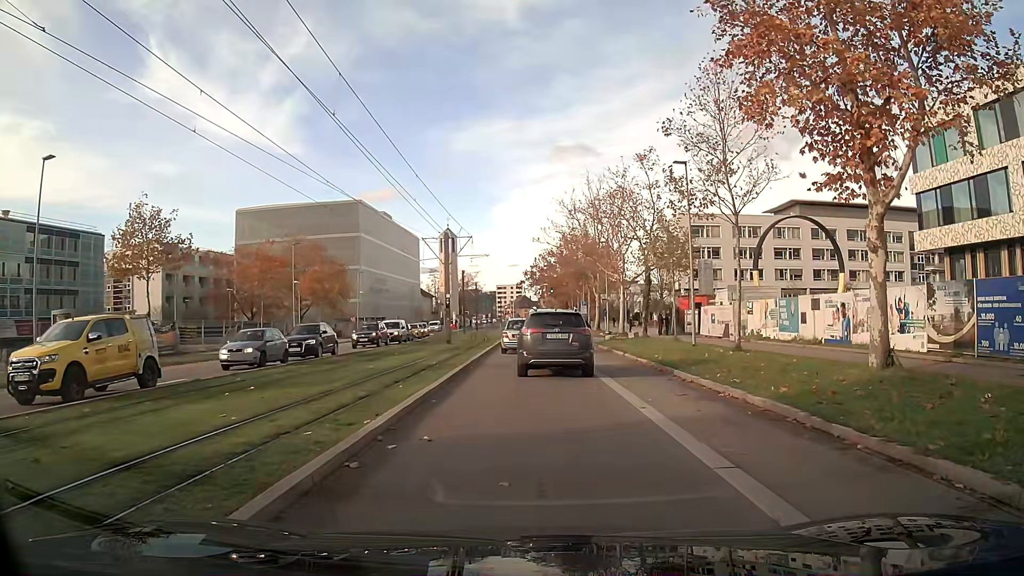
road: secondary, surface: asphalt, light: Day
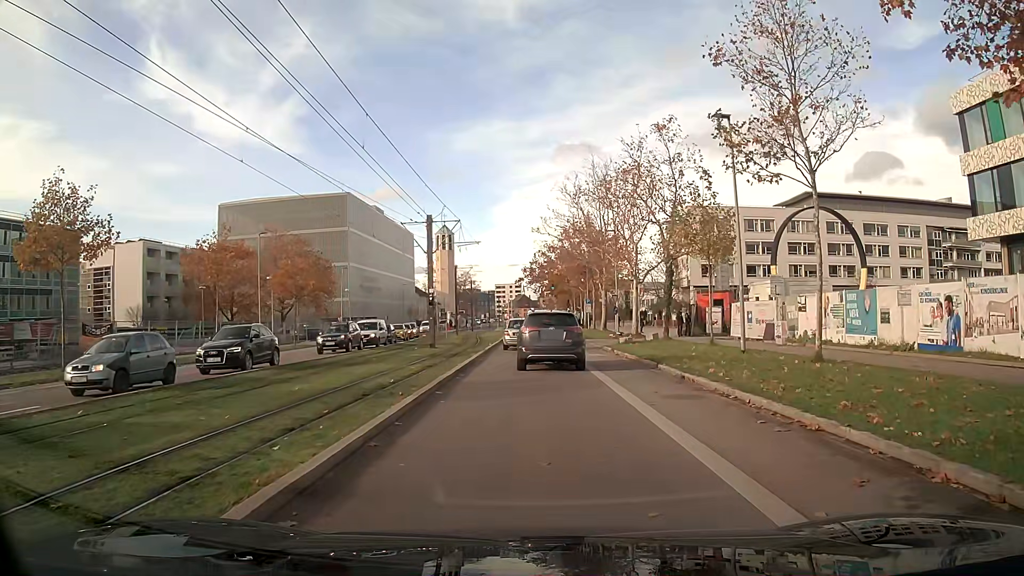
(0.0, +7.1) m; 0°
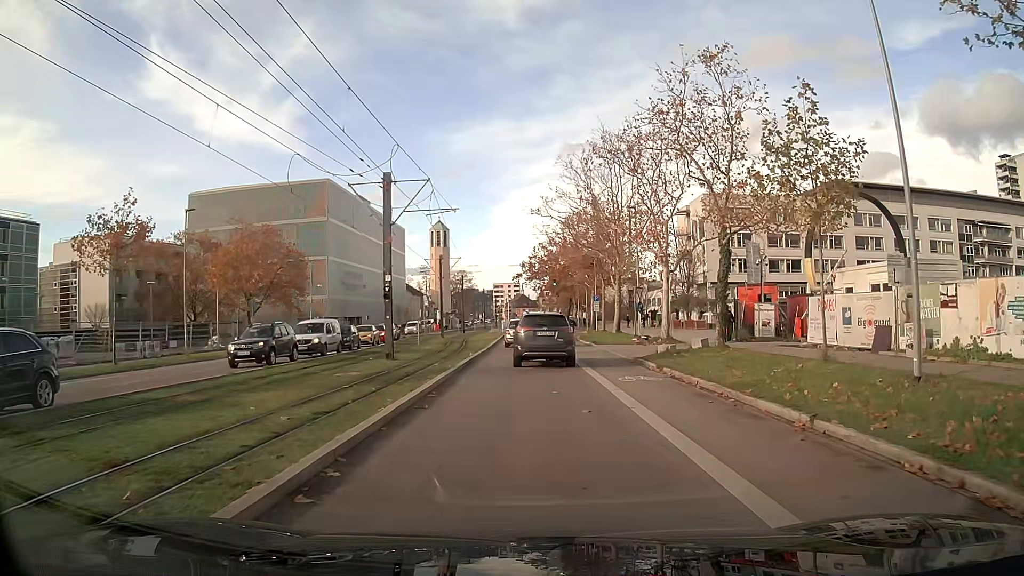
(0.0, +11.1) m; 0°
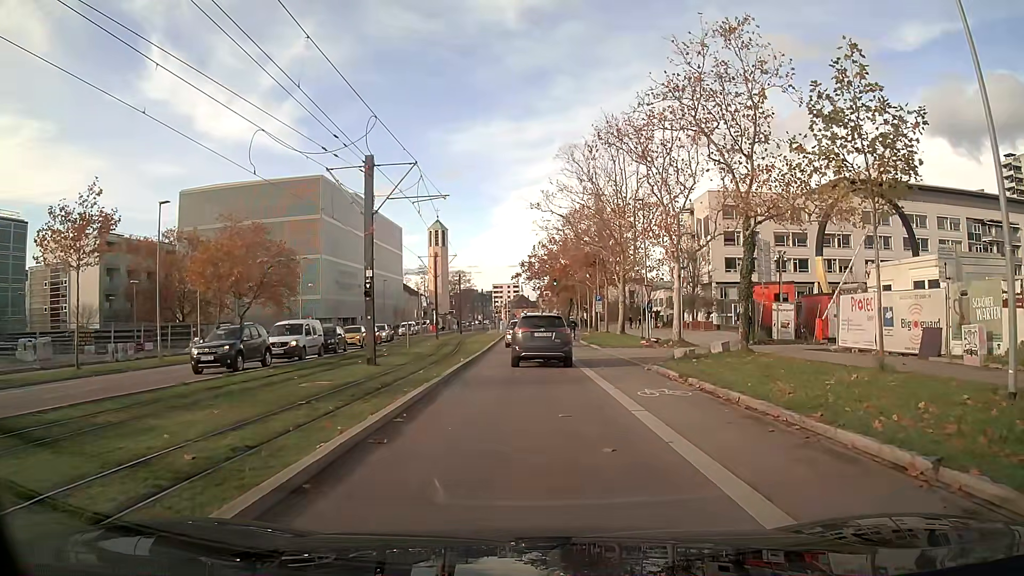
(0.0, +3.0) m; 0°
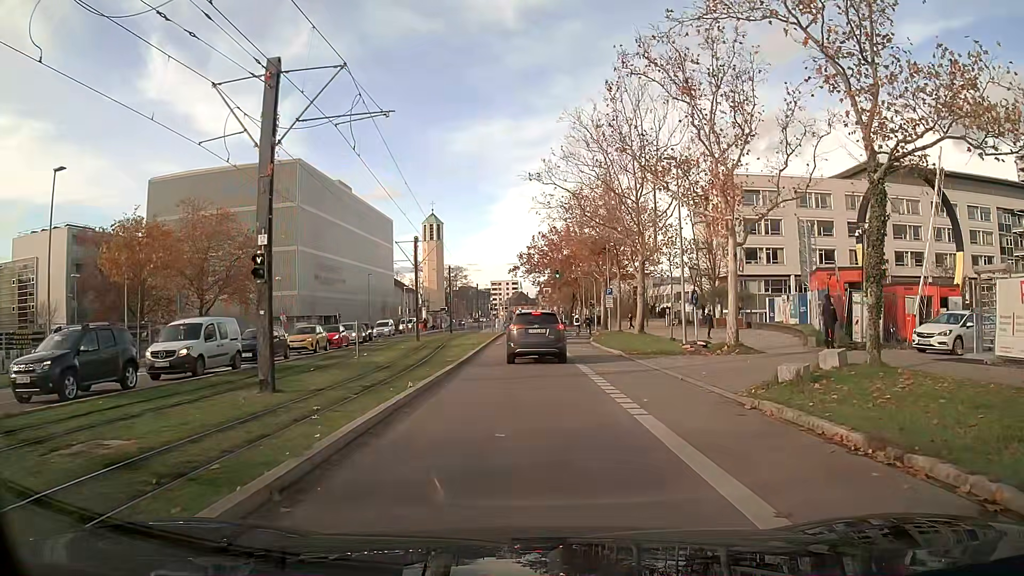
(0.0, +9.4) m; 0°
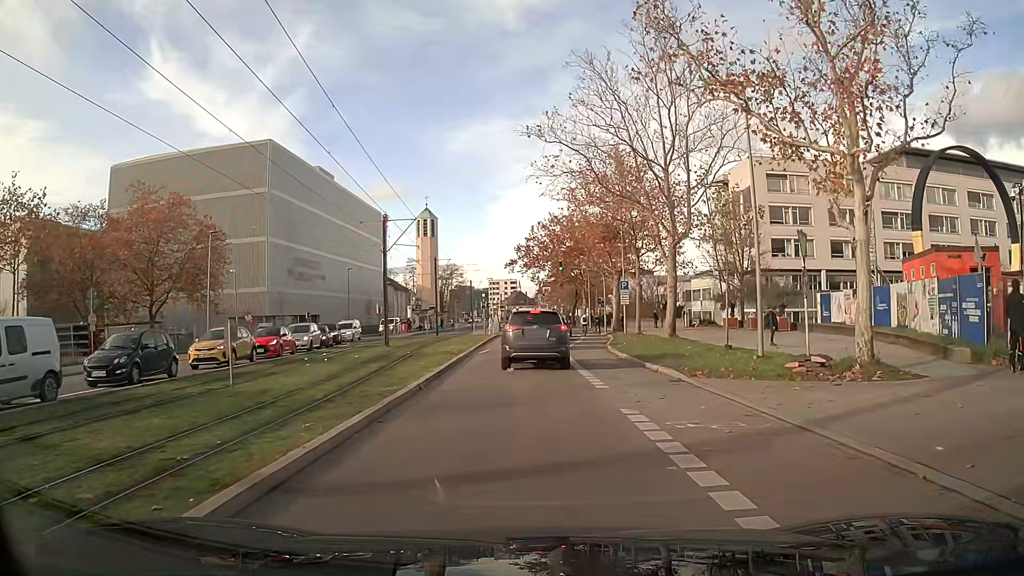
(0.0, +10.0) m; 0°
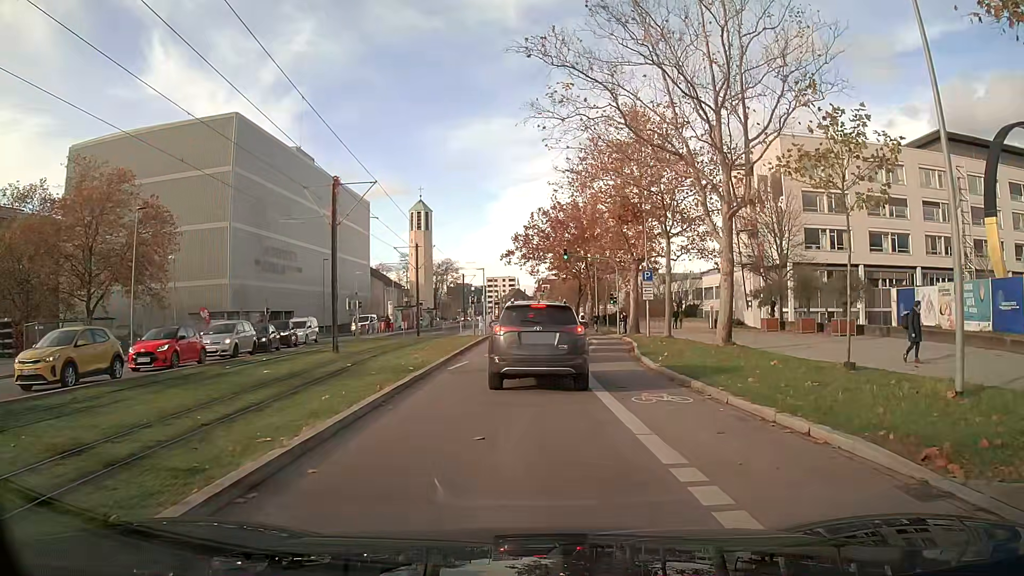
(0.0, +9.7) m; 0°
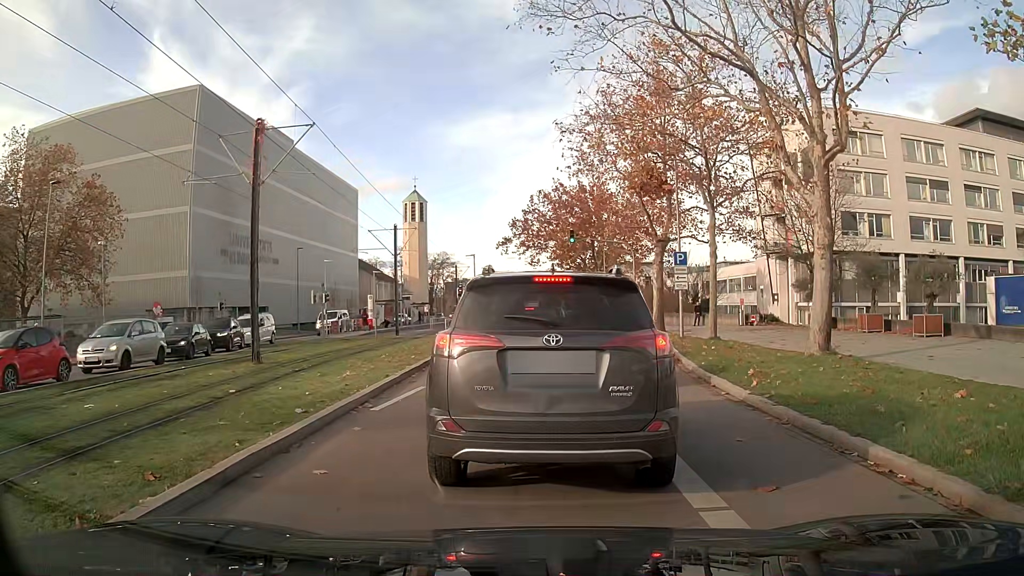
(0.0, +8.0) m; -1°
(0, +10) (+1, +20) (+2, +30) (+3, +40) (+3, +50) (+3, +60) (+3, +70) (+3, +80) (+4, +90) (+4, +100) m
